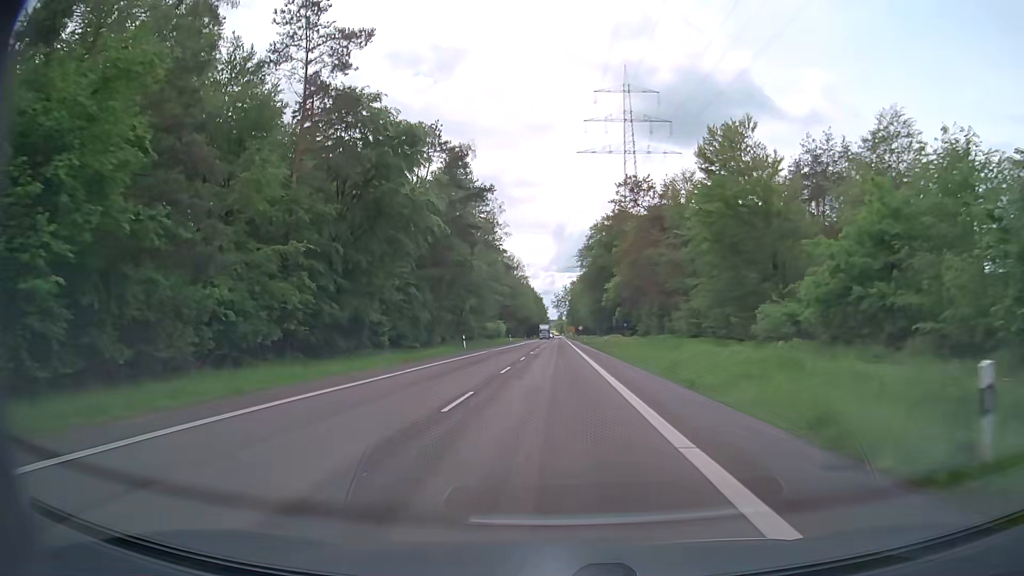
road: secondary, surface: asphalt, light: Day
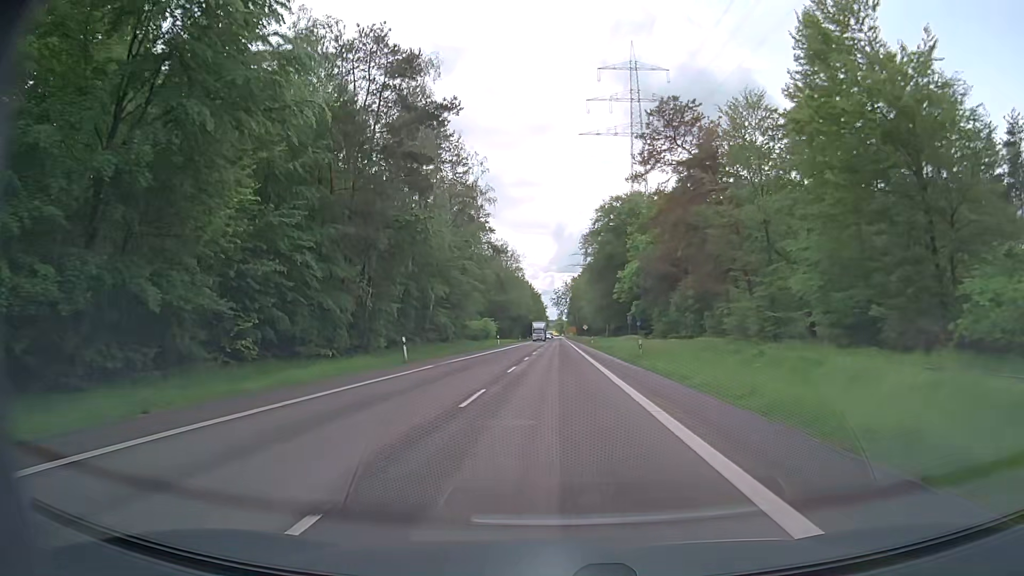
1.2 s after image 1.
(-0.1, +22.0) m; 0°
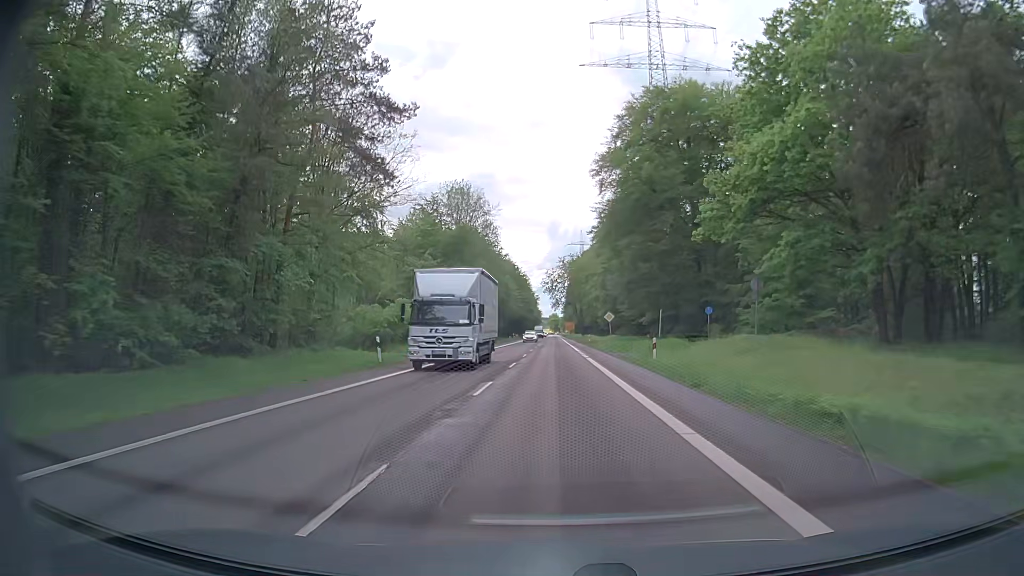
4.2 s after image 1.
(+0.4, +54.9) m; +1°
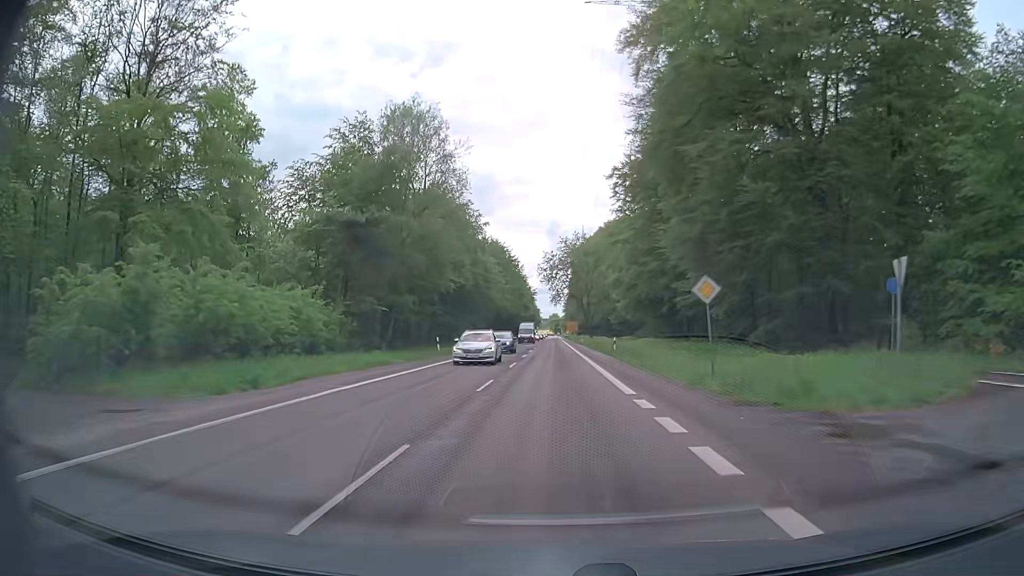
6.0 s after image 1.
(0.0, +32.9) m; 0°
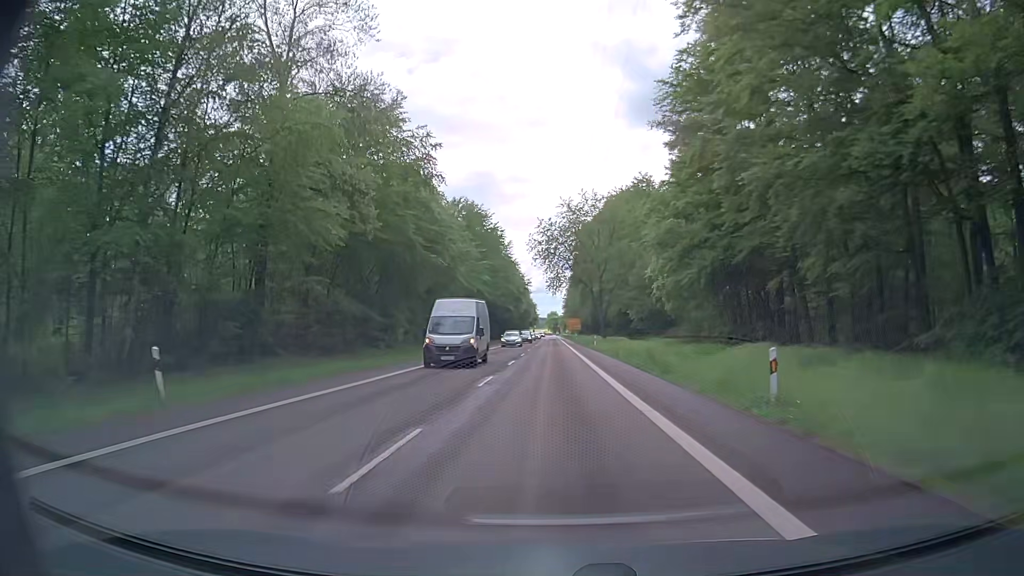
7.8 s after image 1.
(+0.1, +32.9) m; +1°
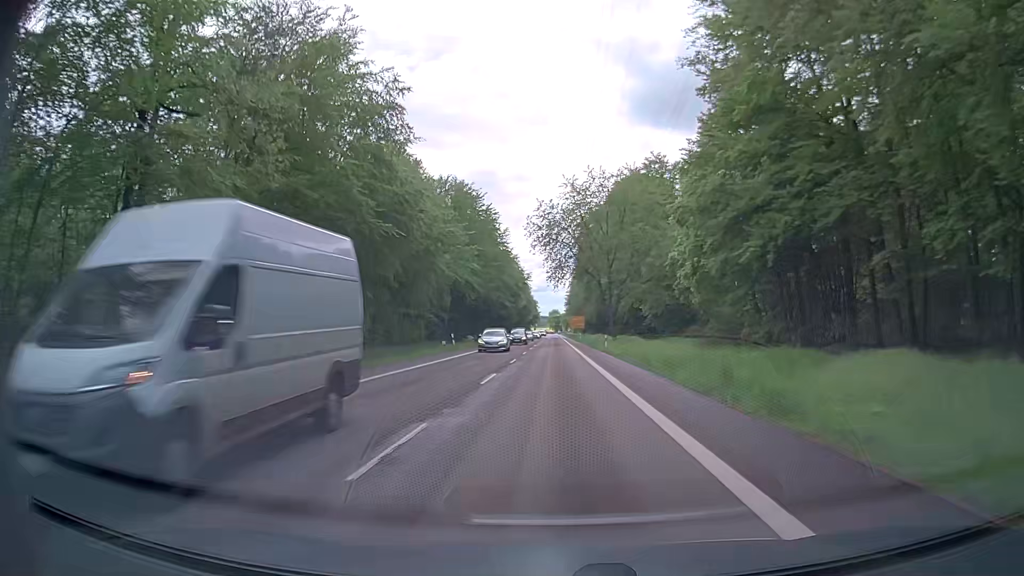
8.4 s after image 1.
(-0.1, +11.0) m; 0°
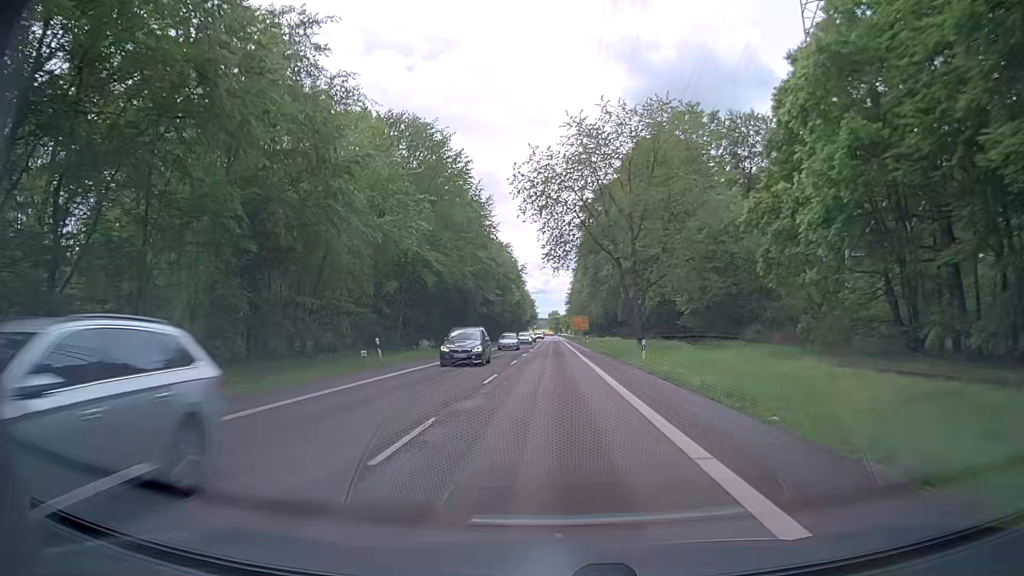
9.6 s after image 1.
(-0.2, +21.9) m; 0°
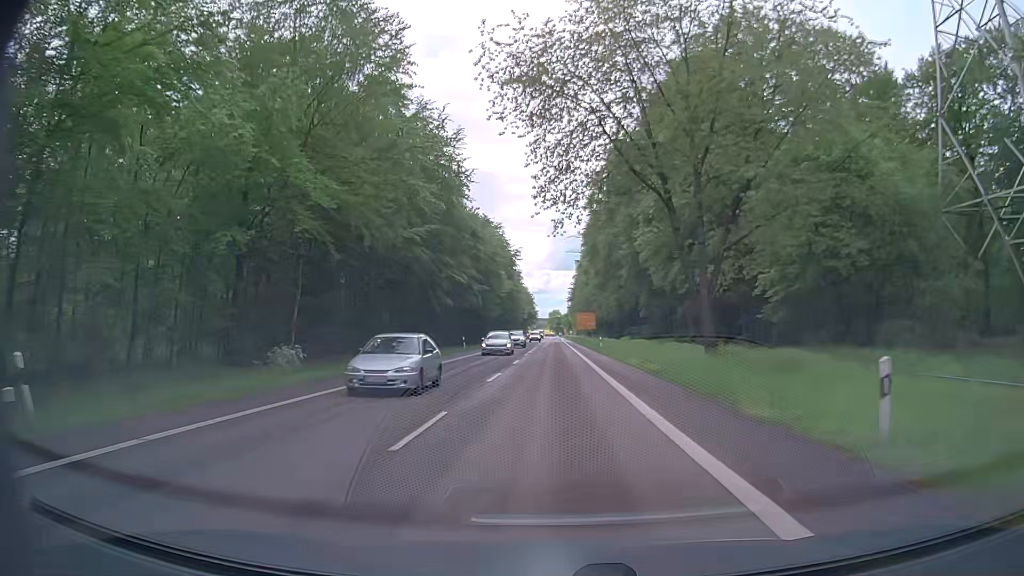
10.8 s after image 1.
(0.0, +21.9) m; -1°
(0, +10) (0, +20) (0, +30) (0, +40) (0, +50) (+1, +60) (+1, +70) (+1, +80) (+1, +90) (+1, +100) m
